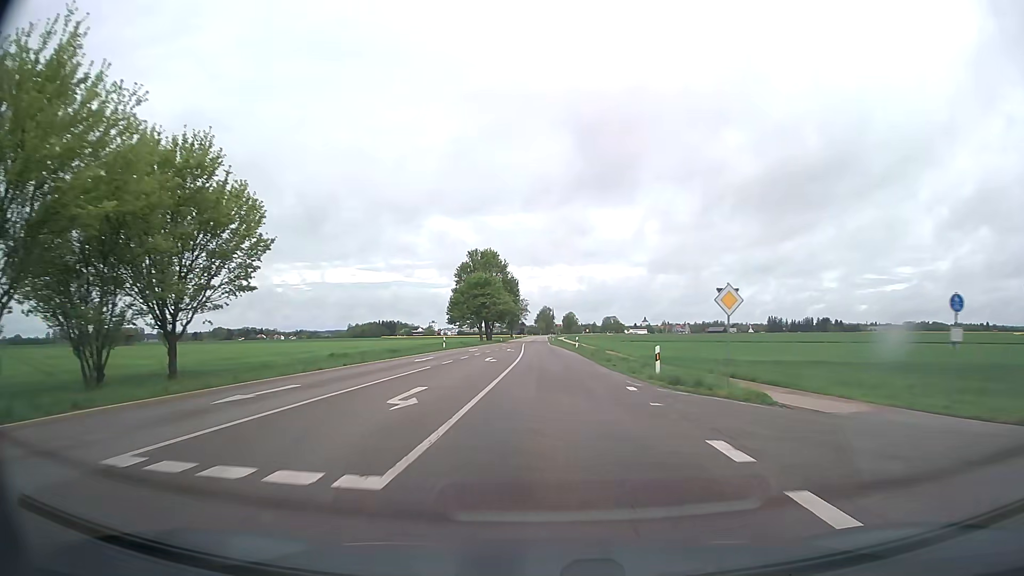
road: tertiary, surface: asphalt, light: Day
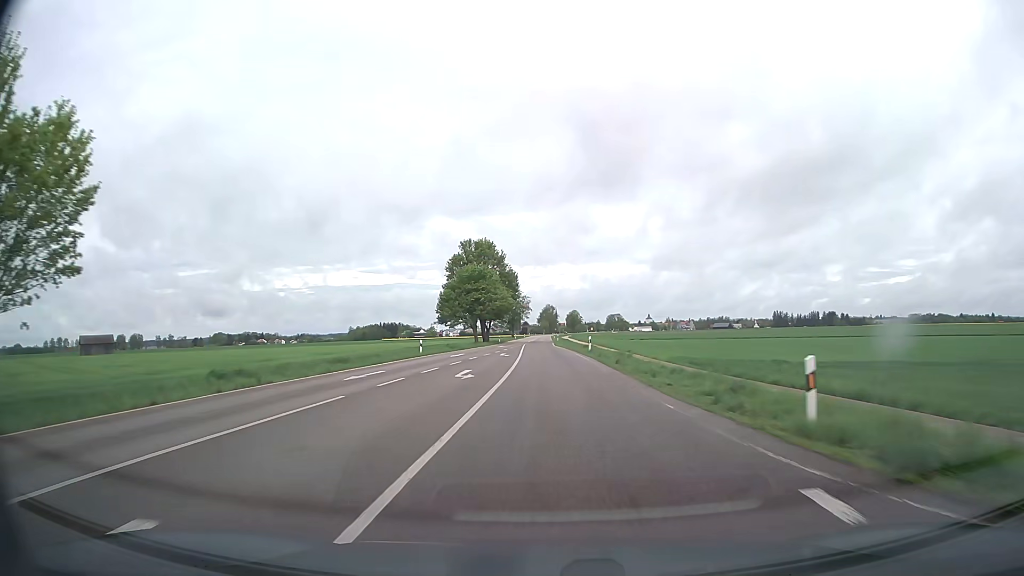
(0.0, +12.1) m; 0°
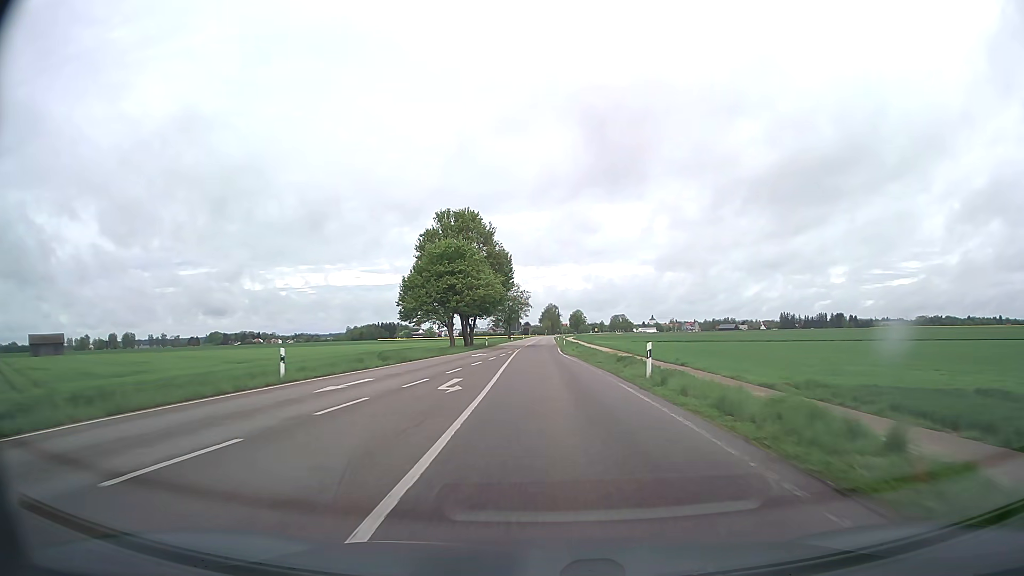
(-0.1, +24.1) m; 0°
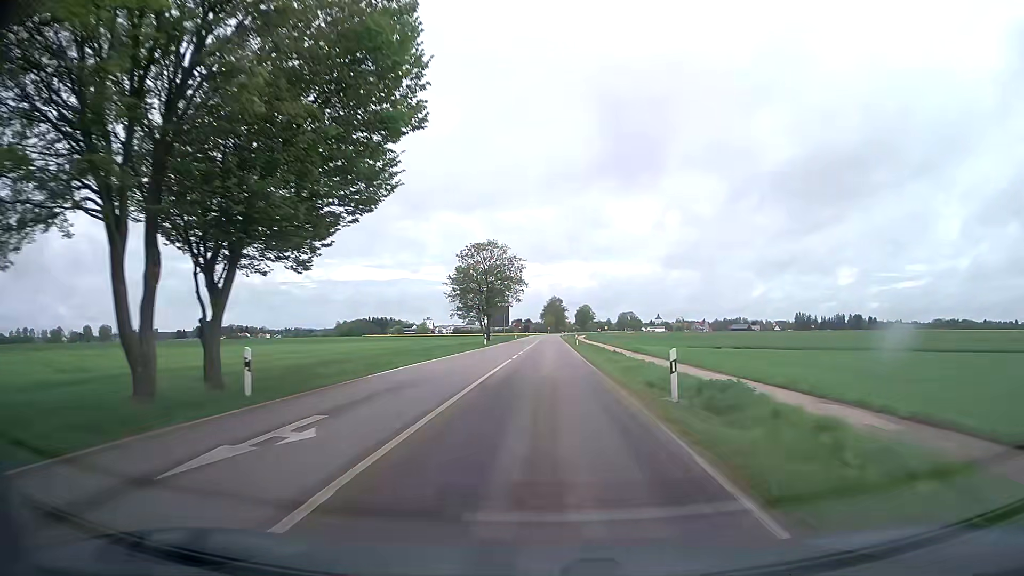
(-0.3, +60.0) m; 0°
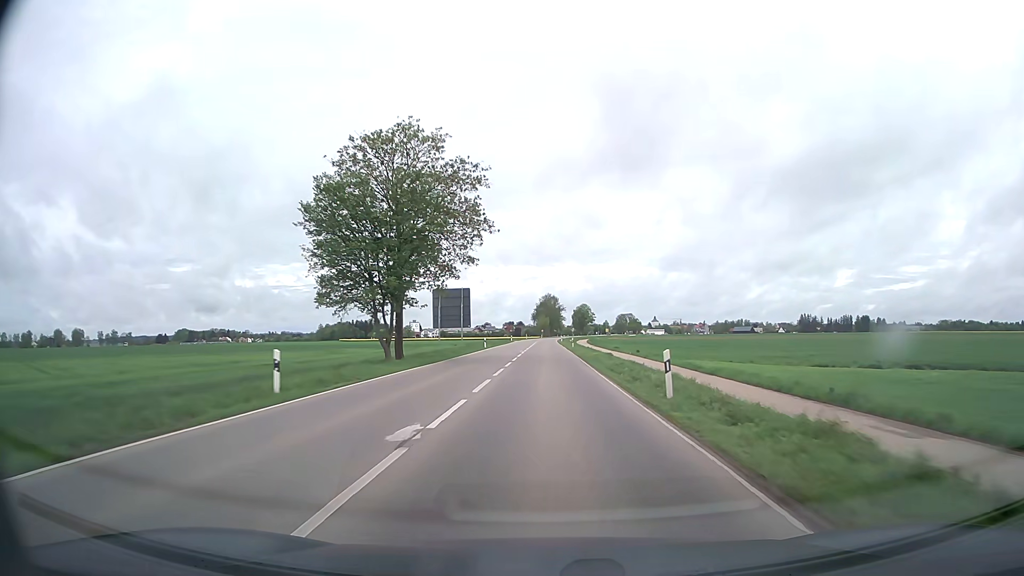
(+0.2, +47.8) m; +1°
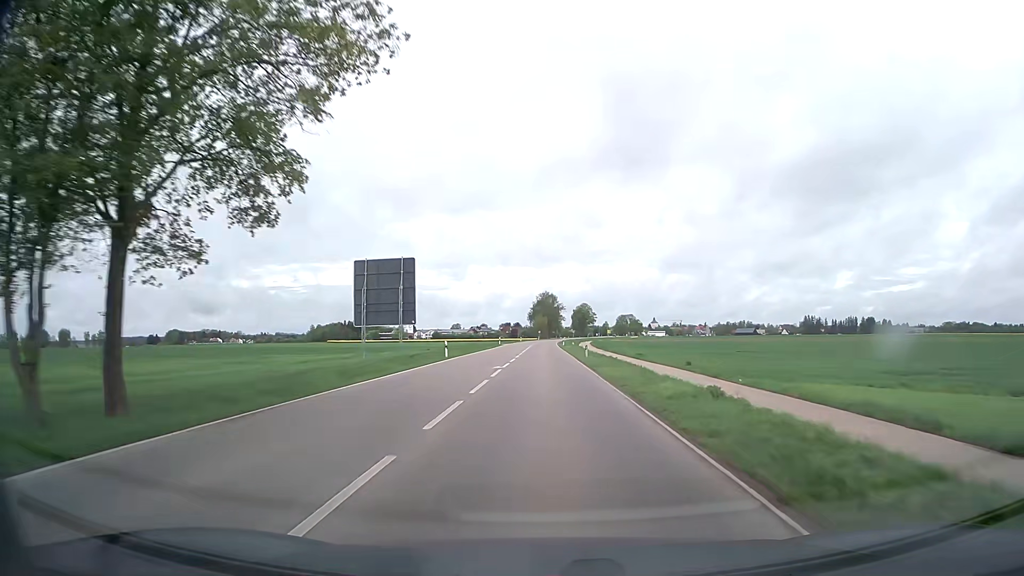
(+0.1, +24.2) m; 0°
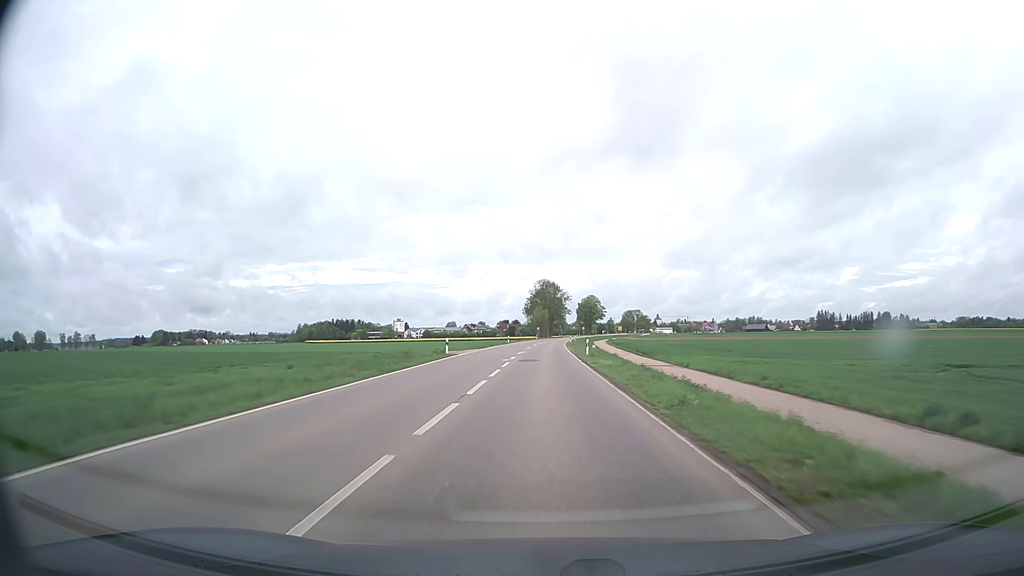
(-0.1, +48.7) m; 0°
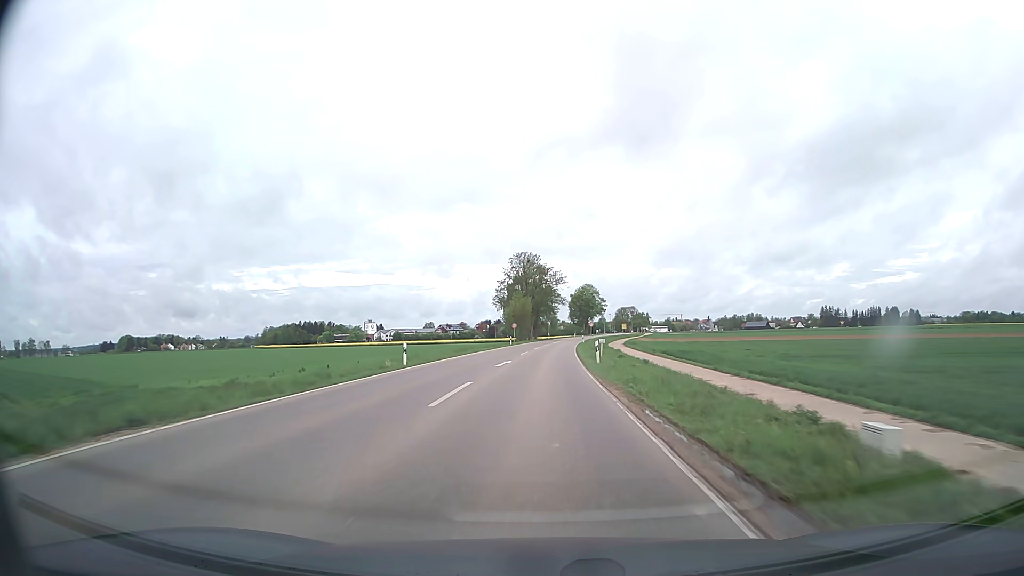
(+0.6, +61.6) m; +1°
(0, +10) (0, +20) (0, +30) (0, +40) (+1, +50) (+1, +60) (+2, +70) (+2, +80) (+3, +90) (+4, +100) m
